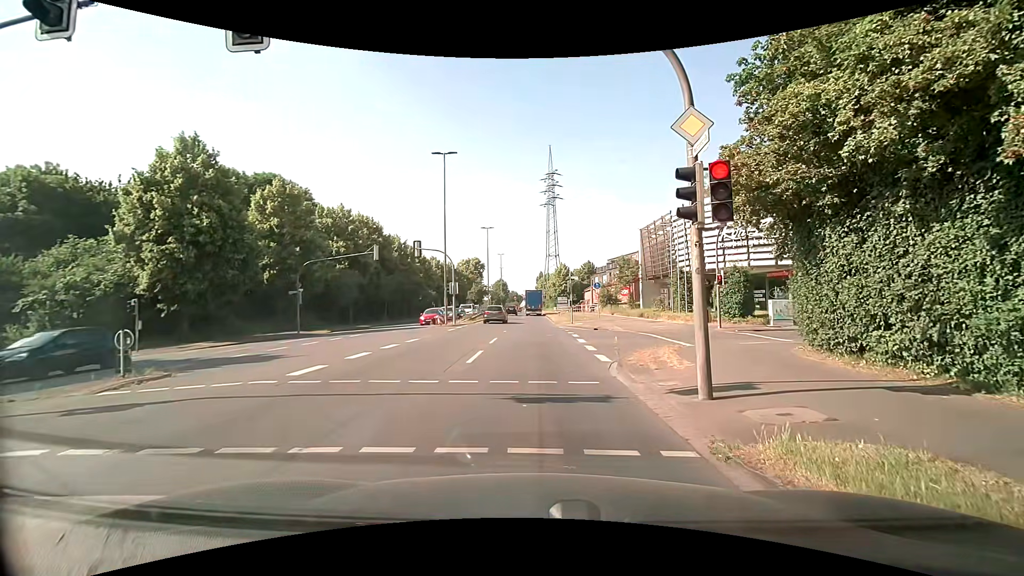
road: primary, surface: asphalt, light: Day
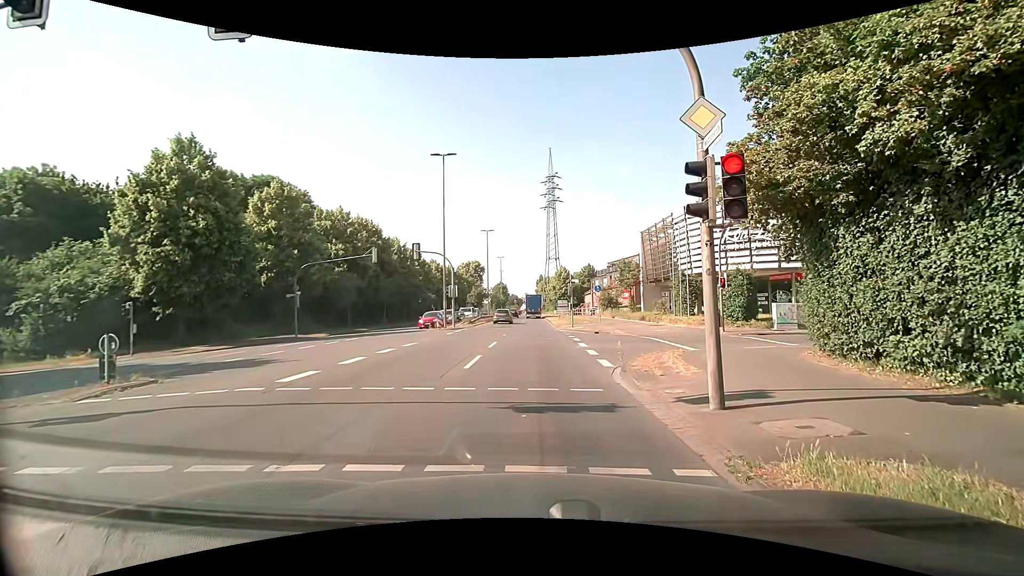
(0.0, +0.4) m; 0°
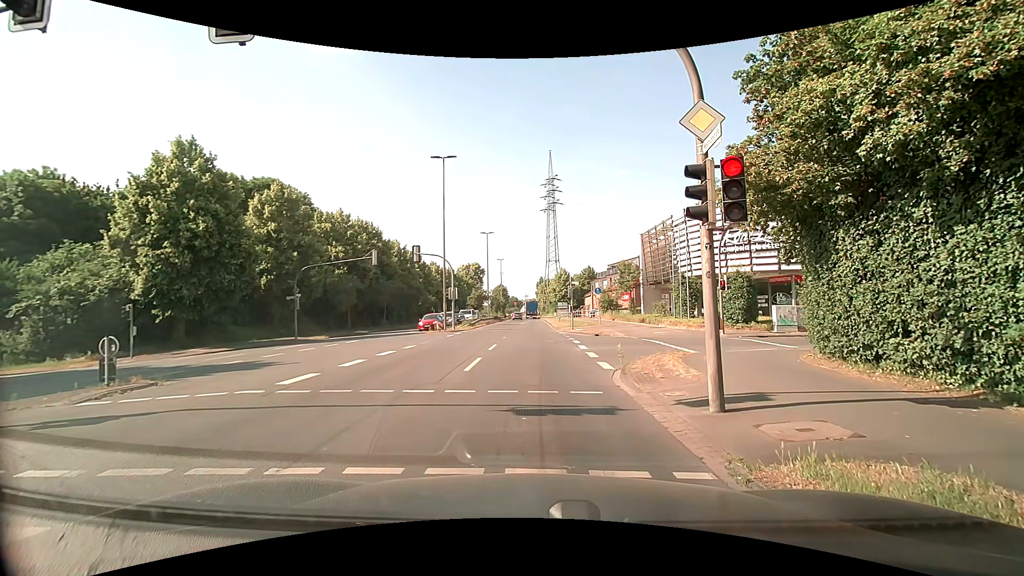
(0.0, +0.1) m; 0°
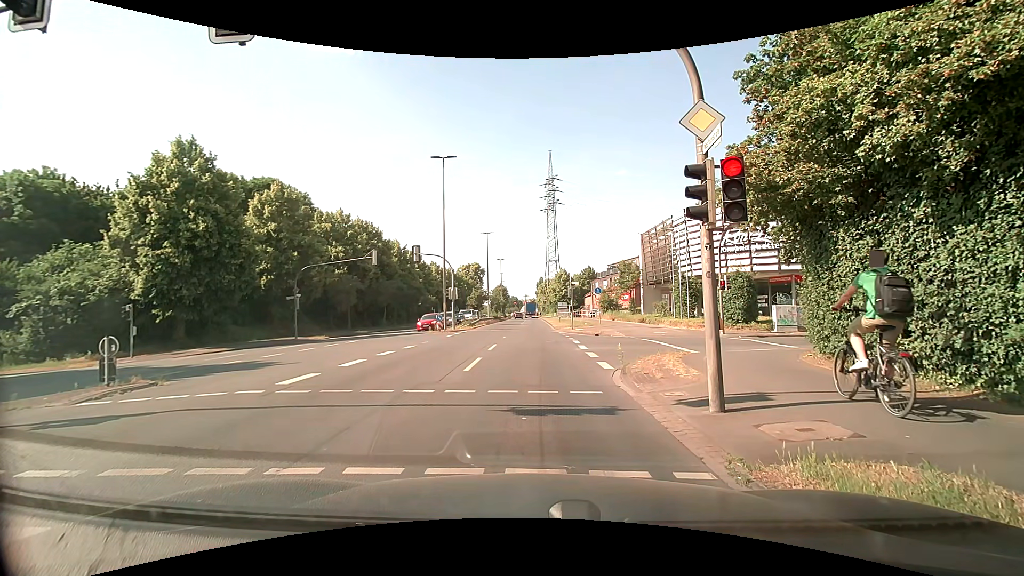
(0.0, 0.0) m; 0°
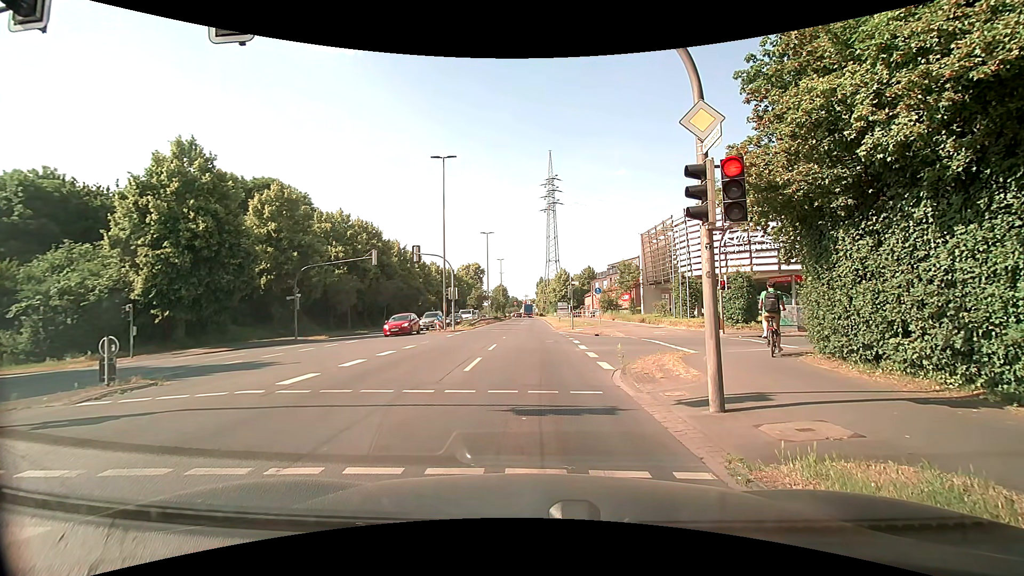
(0.0, 0.0) m; 0°
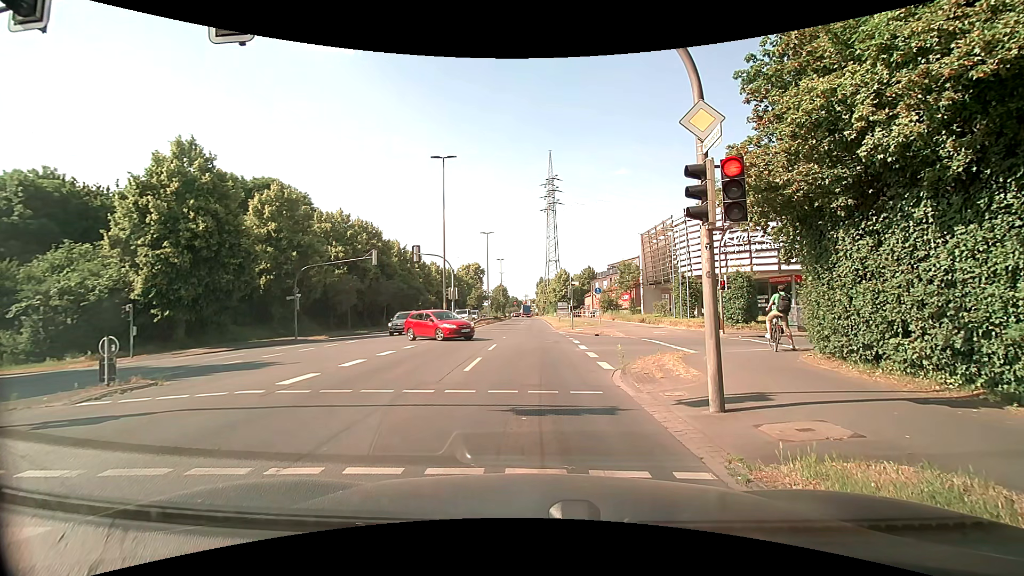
(0.0, 0.0) m; 0°
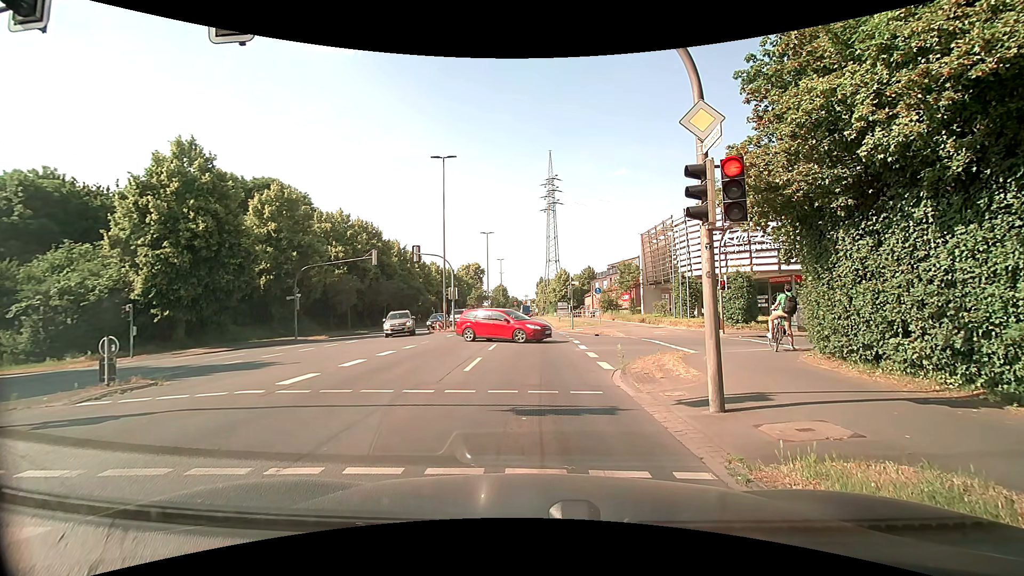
(0.0, 0.0) m; 0°
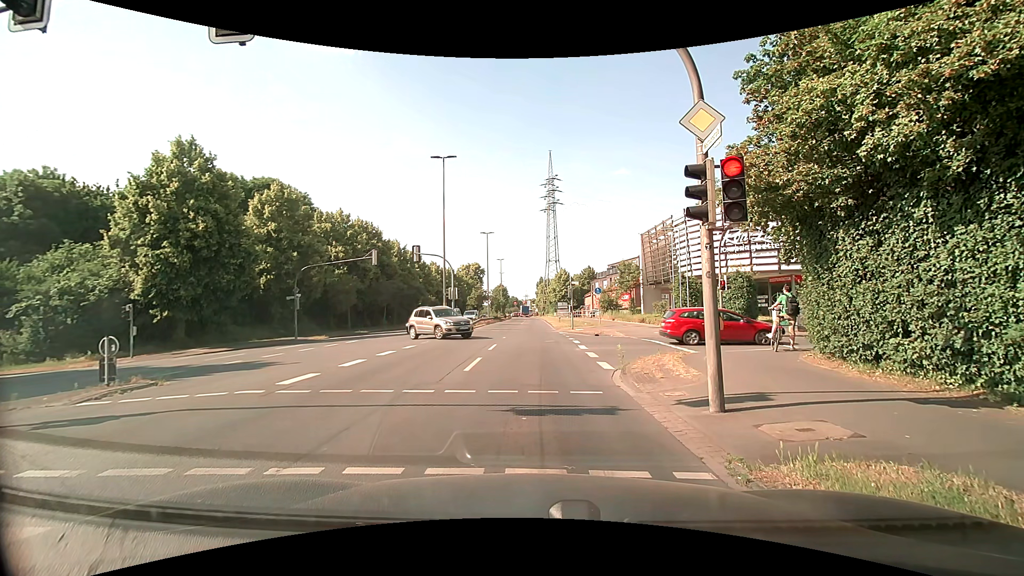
(0.0, 0.0) m; 0°
